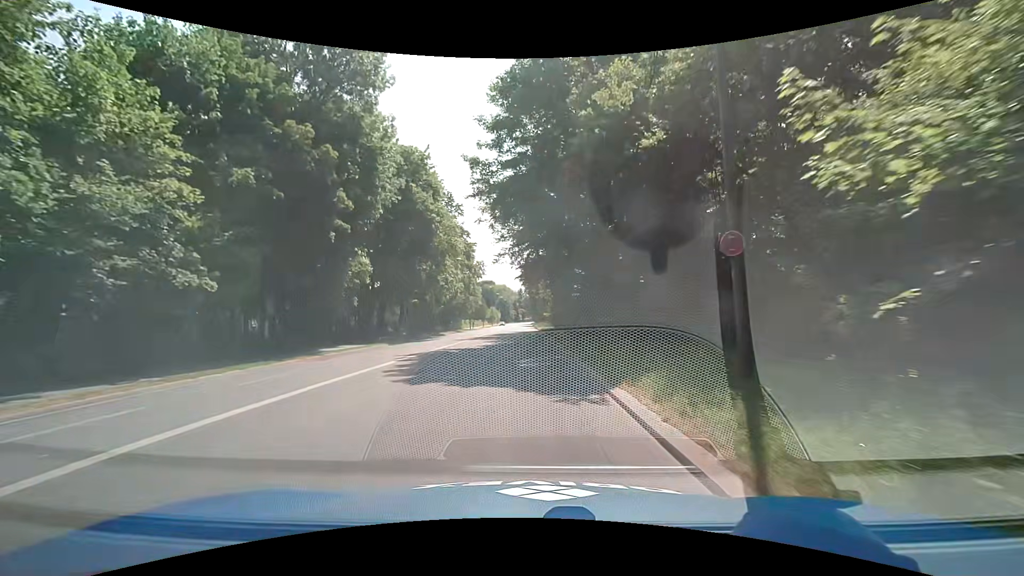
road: secondary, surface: asphalt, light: Day
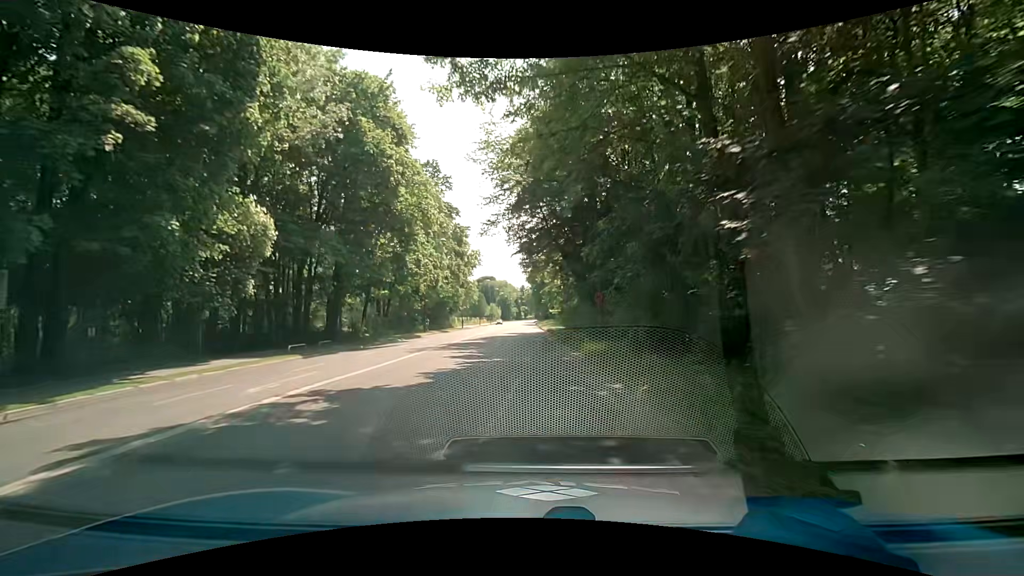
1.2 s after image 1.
(+0.2, +15.1) m; 0°
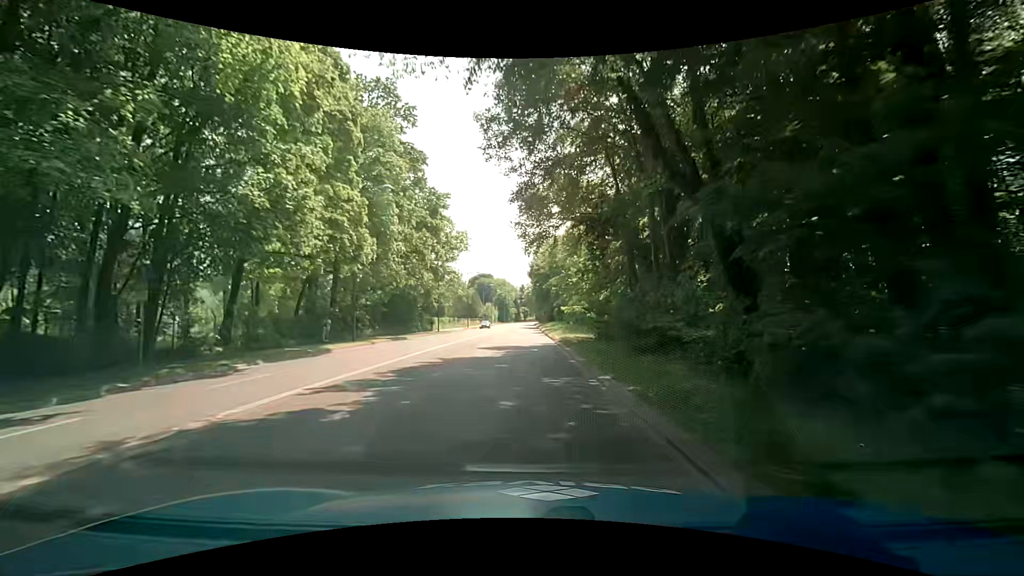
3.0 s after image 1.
(+0.2, +22.5) m; +1°
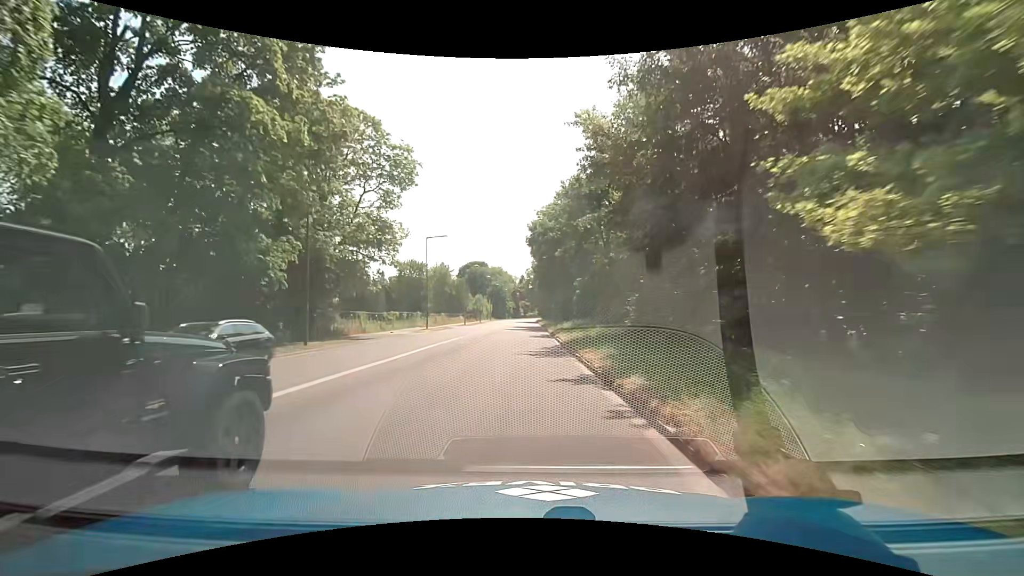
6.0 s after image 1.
(-0.2, +37.3) m; -1°
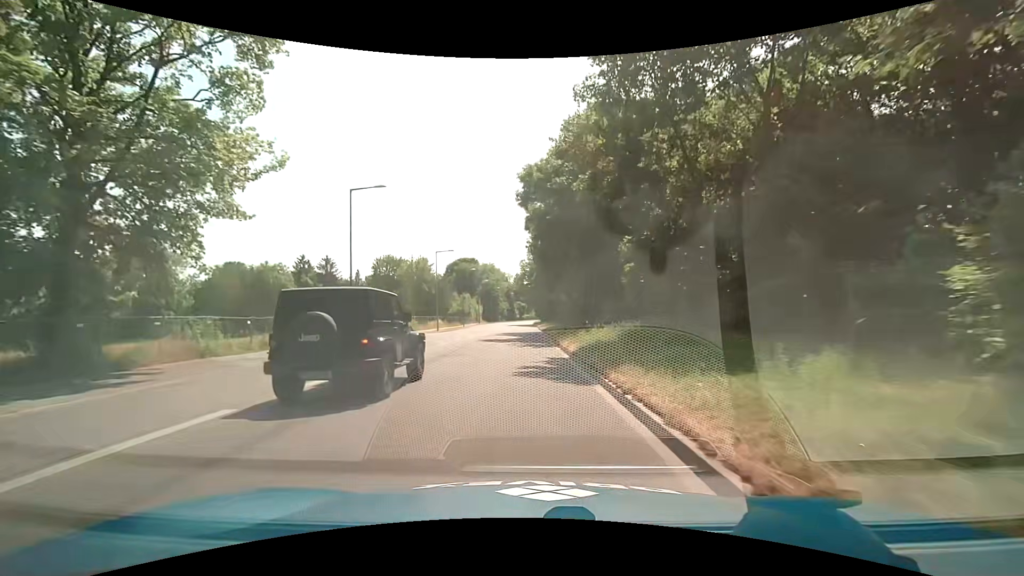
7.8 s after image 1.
(+0.3, +22.4) m; +1°
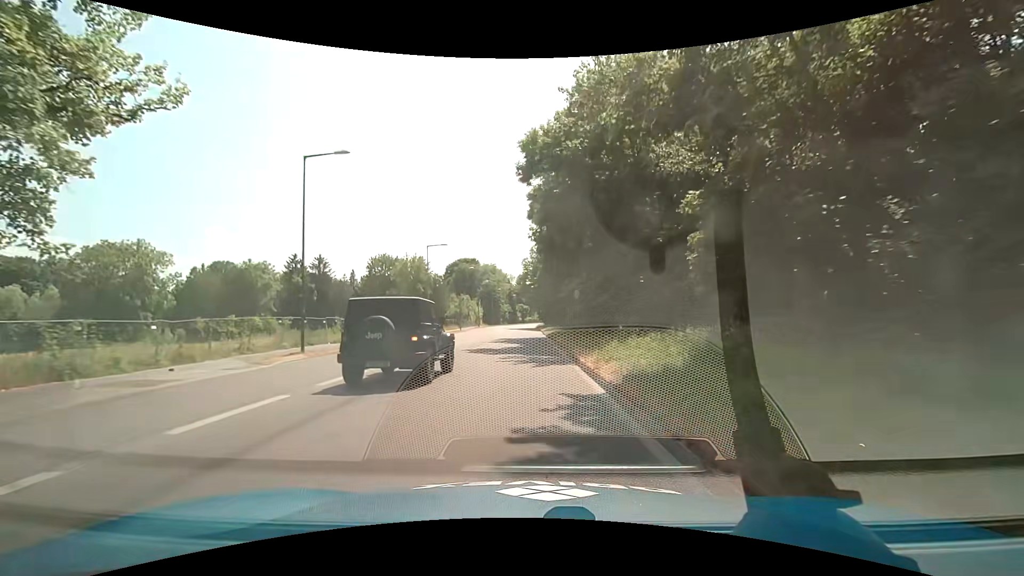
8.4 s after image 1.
(-0.1, +7.5) m; -1°
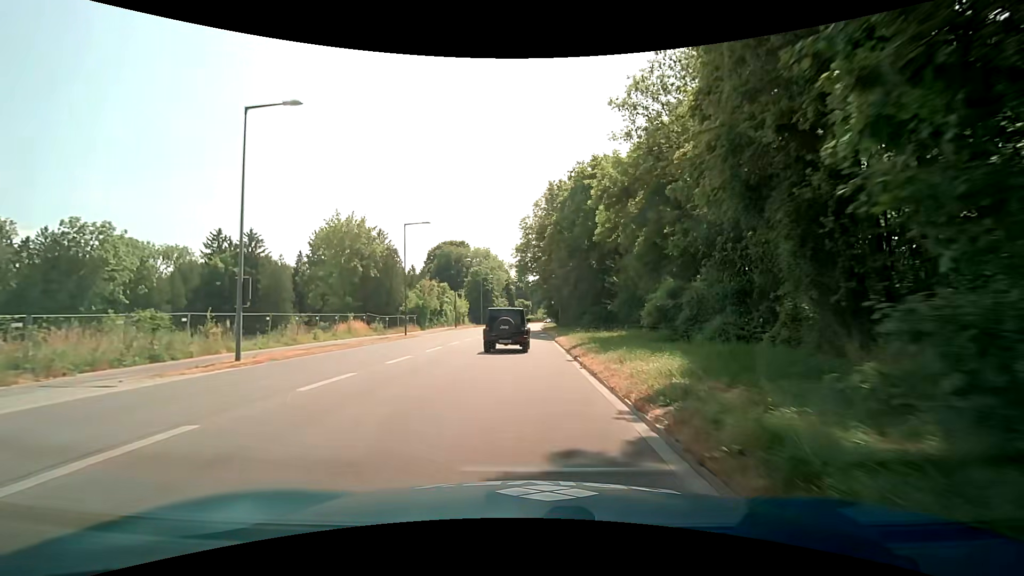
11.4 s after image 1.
(+0.4, +37.4) m; 0°
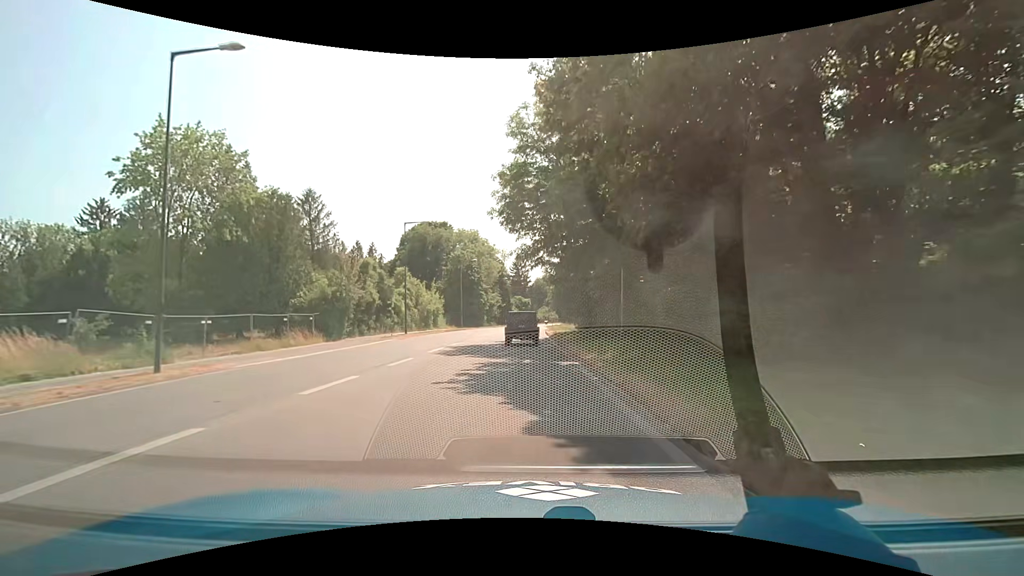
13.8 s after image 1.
(0.0, +30.3) m; 0°
(0, +10) (0, +20) (0, +30) (0, +40) (0, +50) (0, +60) (+1, +70) (+1, +80) (+2, +90) (+3, +100) m
